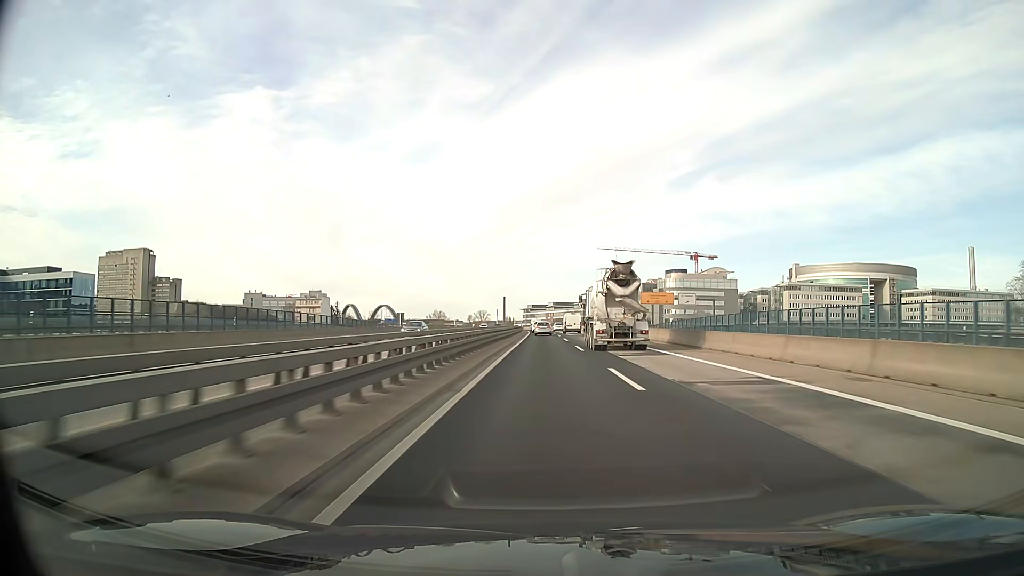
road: motorway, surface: asphalt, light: Day
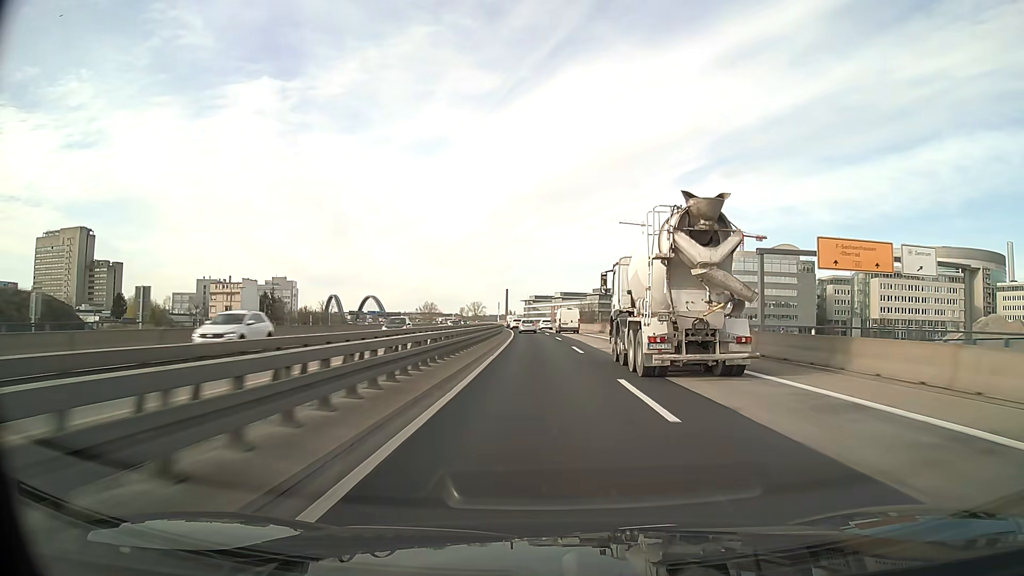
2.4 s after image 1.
(0.0, +76.2) m; 0°
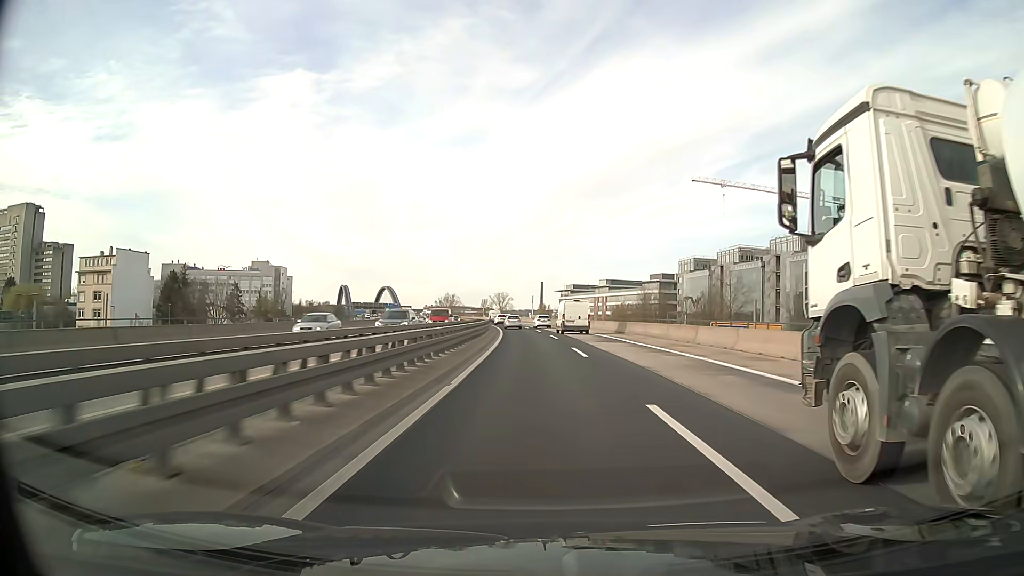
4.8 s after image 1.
(-1.6, +76.3) m; -3°
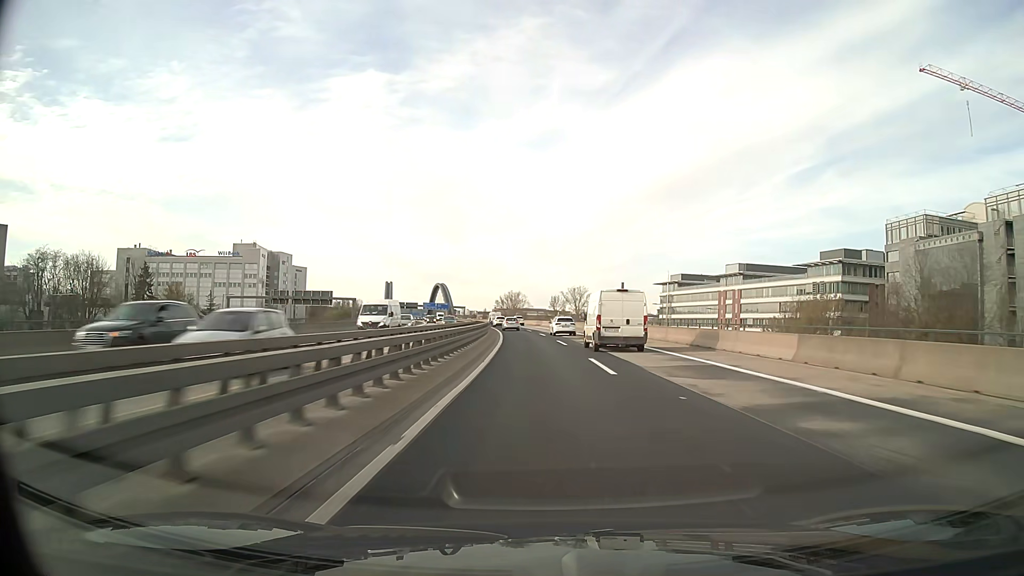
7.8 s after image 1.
(-5.2, +95.1) m; -6°
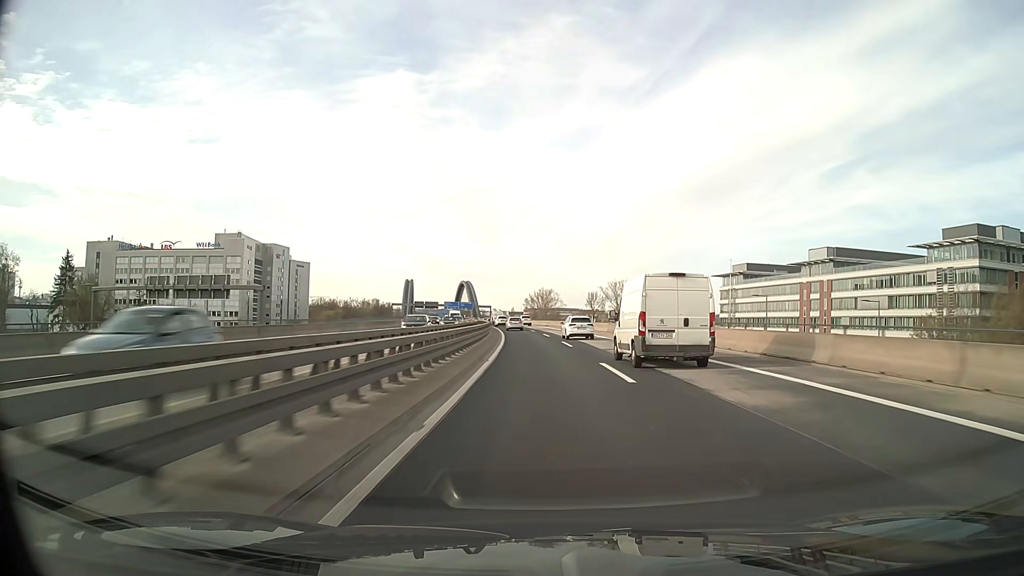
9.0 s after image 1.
(-1.0, +38.1) m; -3°
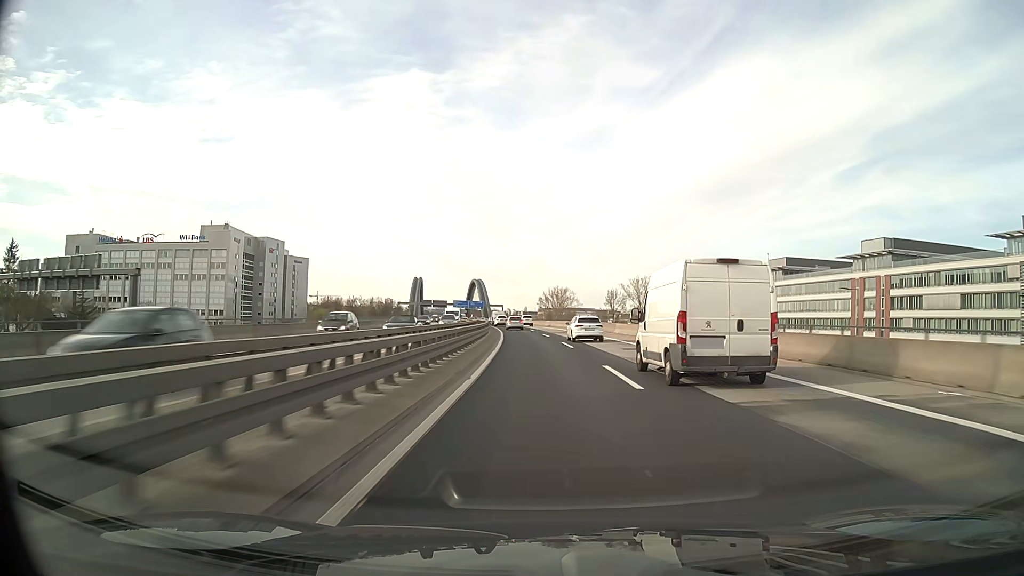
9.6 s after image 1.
(-0.2, +19.1) m; -1°
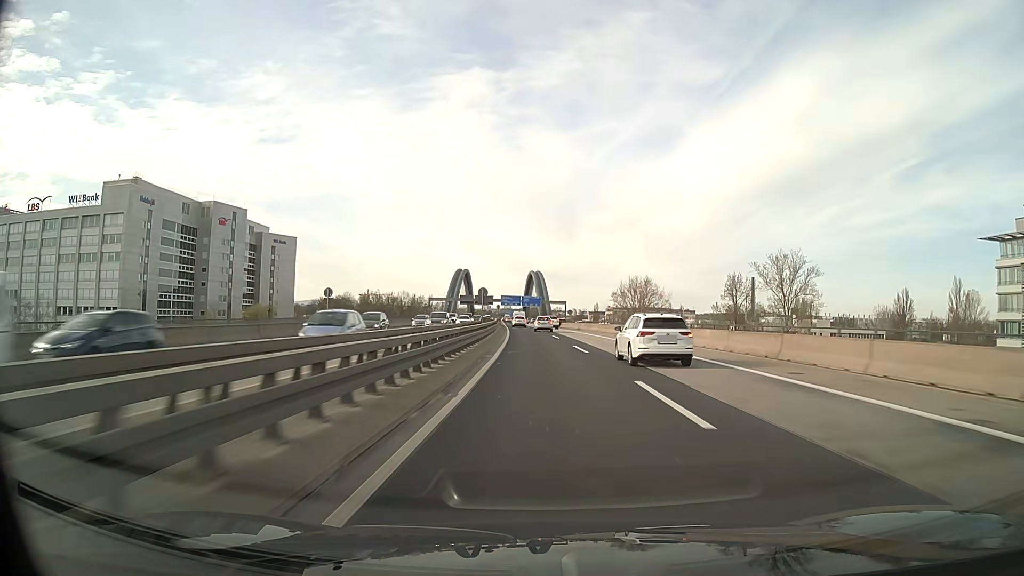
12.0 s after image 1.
(-3.6, +76.0) m; -5°
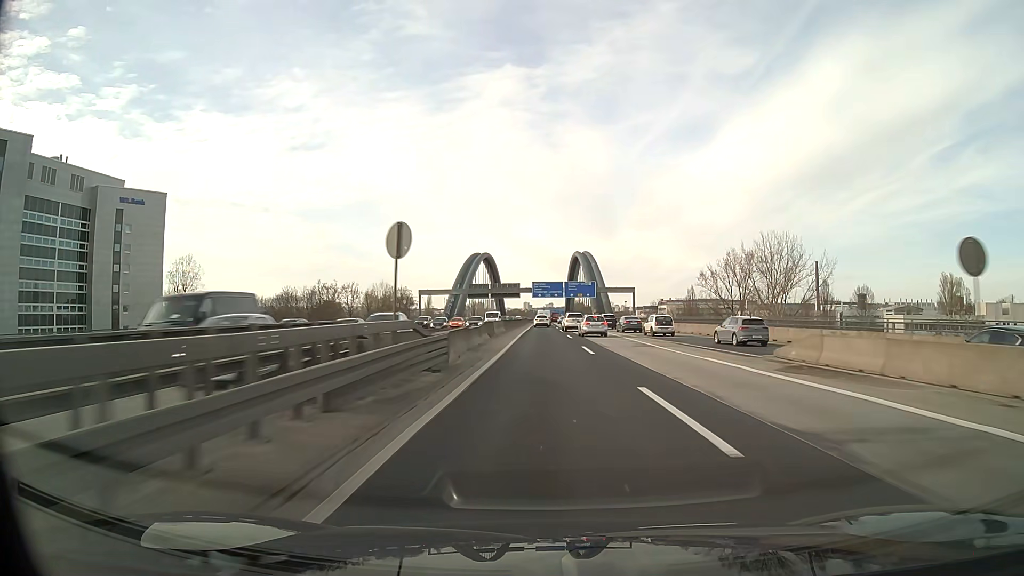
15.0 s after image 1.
(-3.4, +90.6) m; -4°
(0, +10) (0, +20) (0, +30) (0, +40) (0, +50) (0, +60) (0, +70) (0, +80) (0, +90) (-1, +100) m
